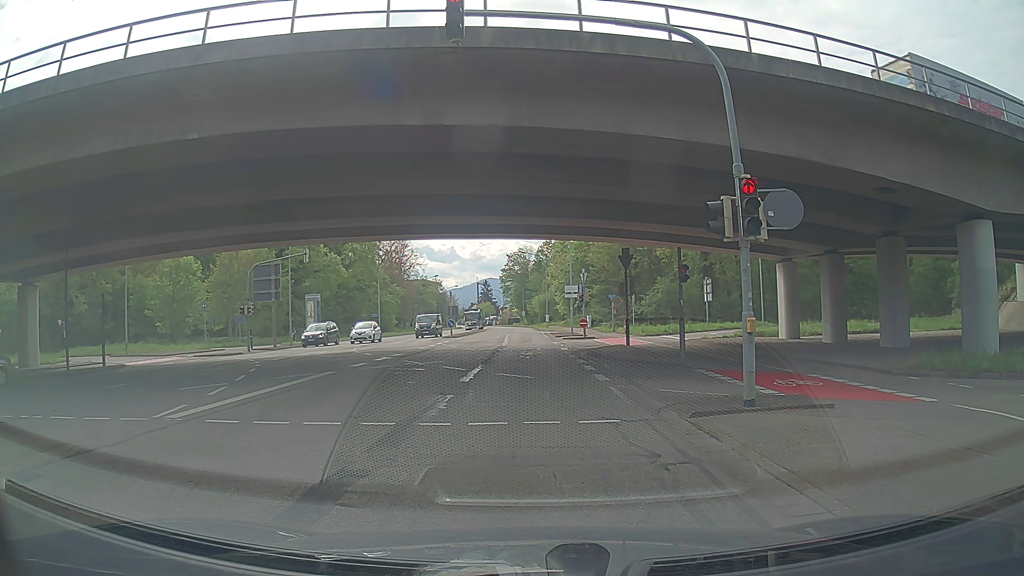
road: secondary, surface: asphalt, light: Day
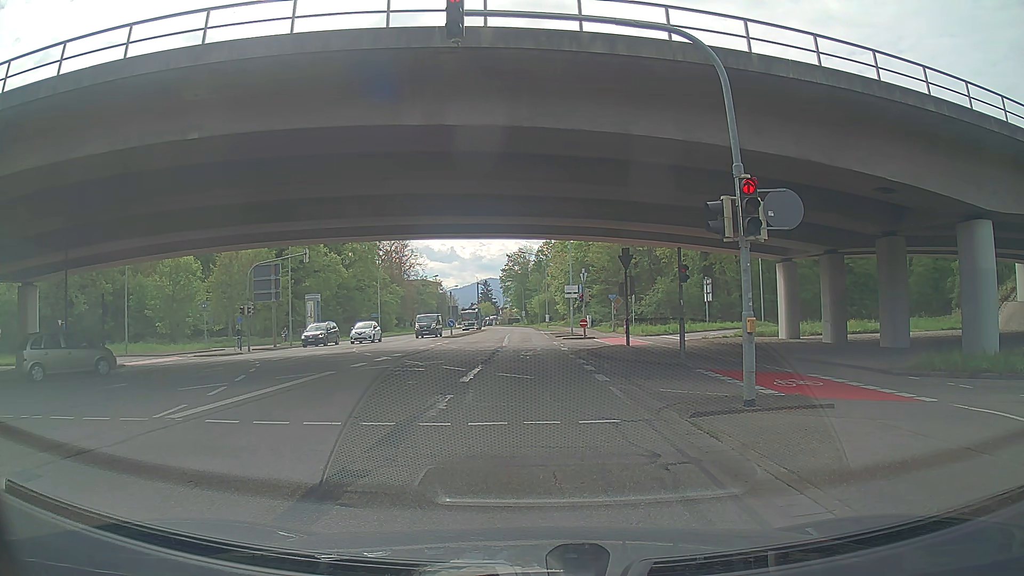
(0.0, 0.0) m; 0°
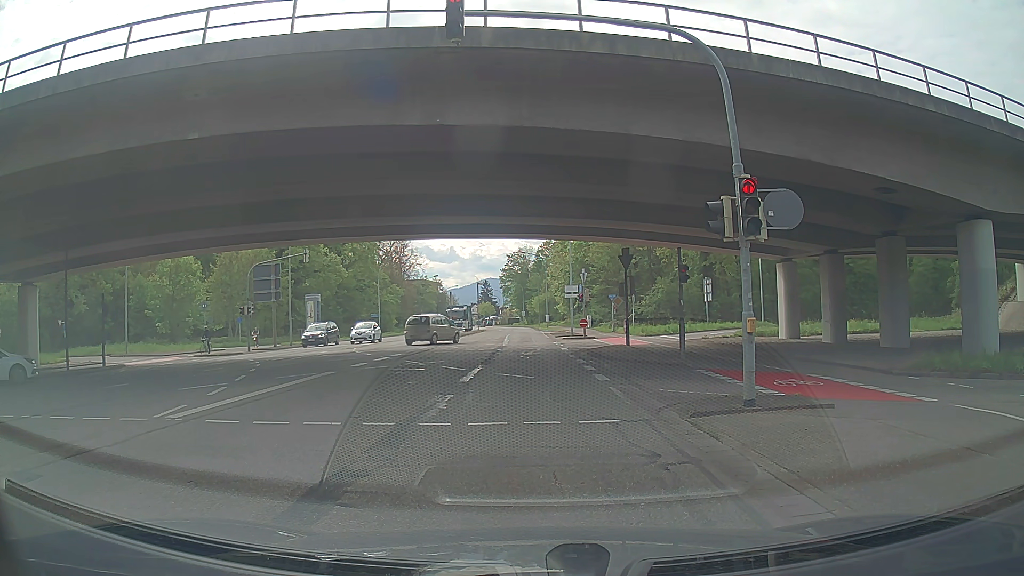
(0.0, 0.0) m; 0°
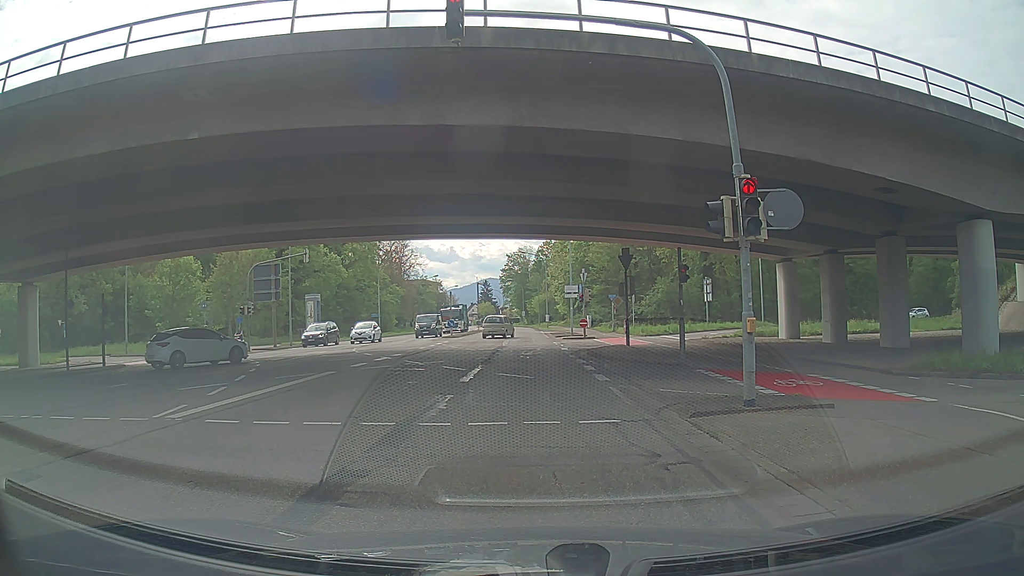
(0.0, 0.0) m; 0°
(0, +10) (+1, +20) (+1, +30) (+2, +40) (+2, +50) (+2, +60) (+3, +70) (+3, +80) (+4, +90) (+4, +100) m
